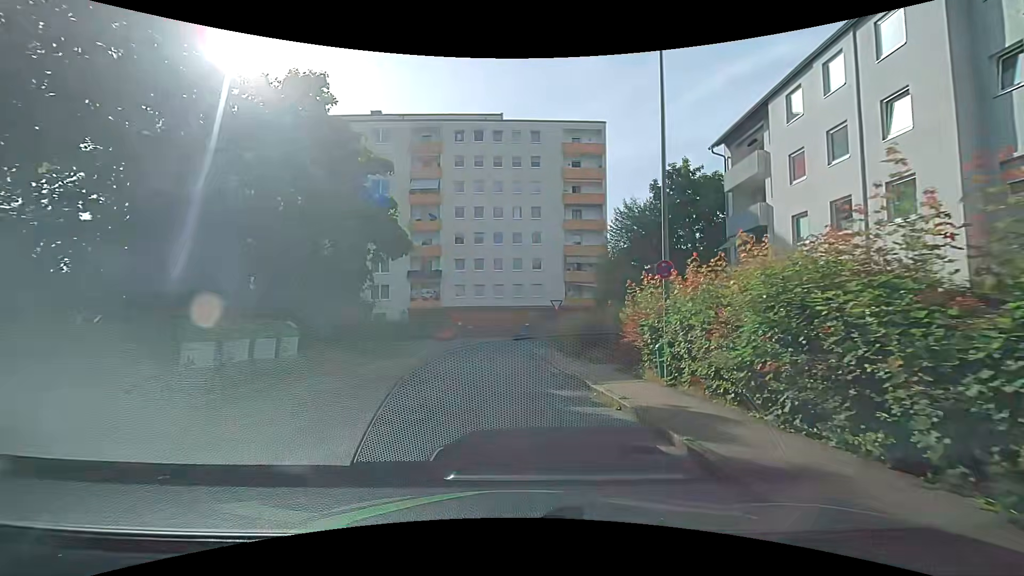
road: residential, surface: asphalt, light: Day
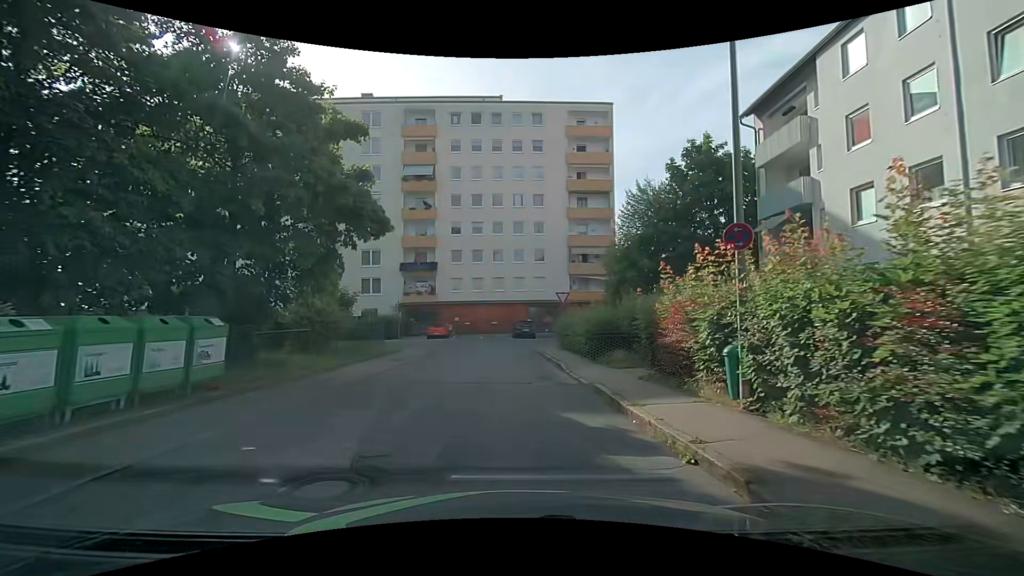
(0.0, +3.6) m; -1°
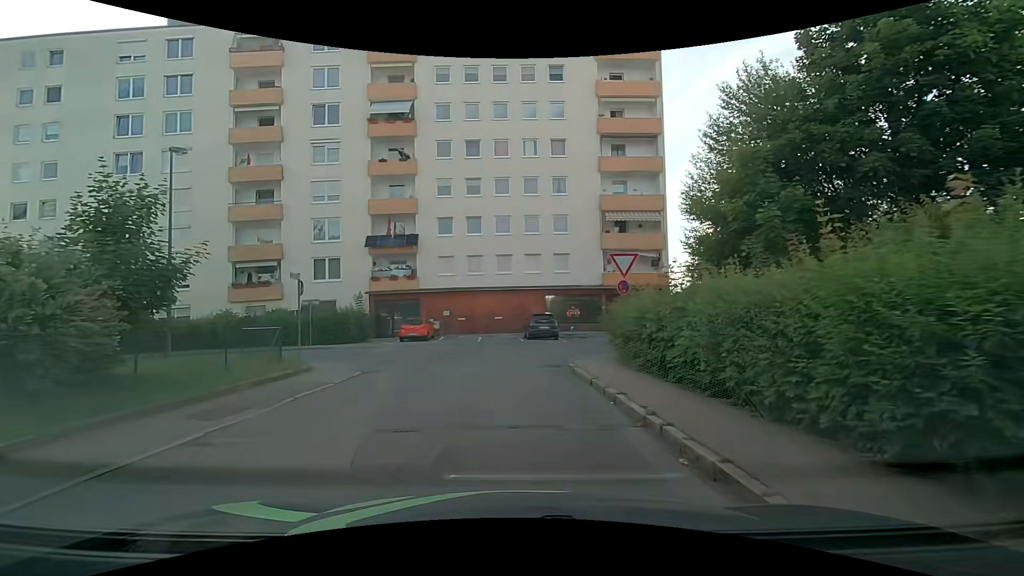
(-0.1, +13.7) m; -2°
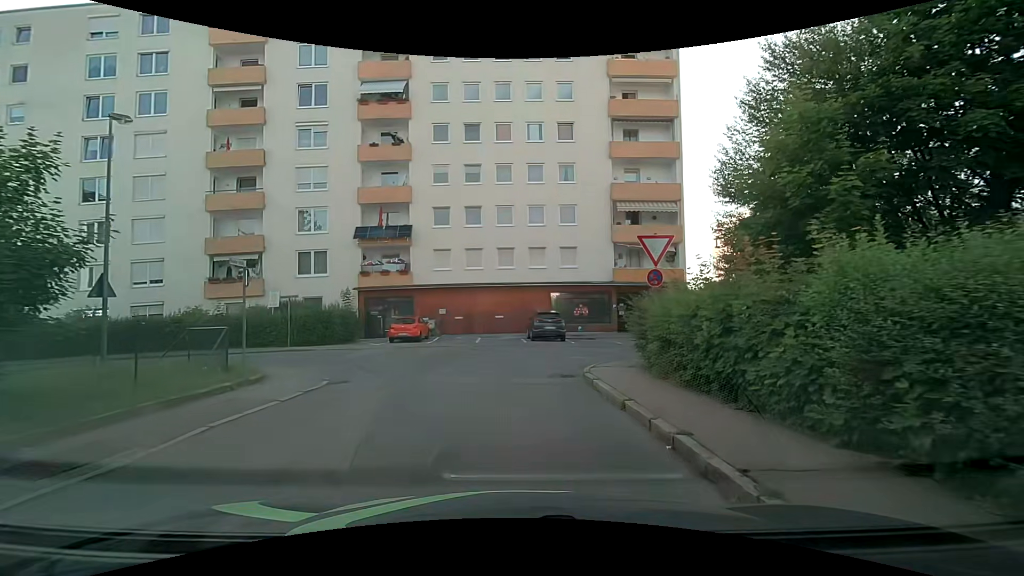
(0.0, +2.8) m; +1°
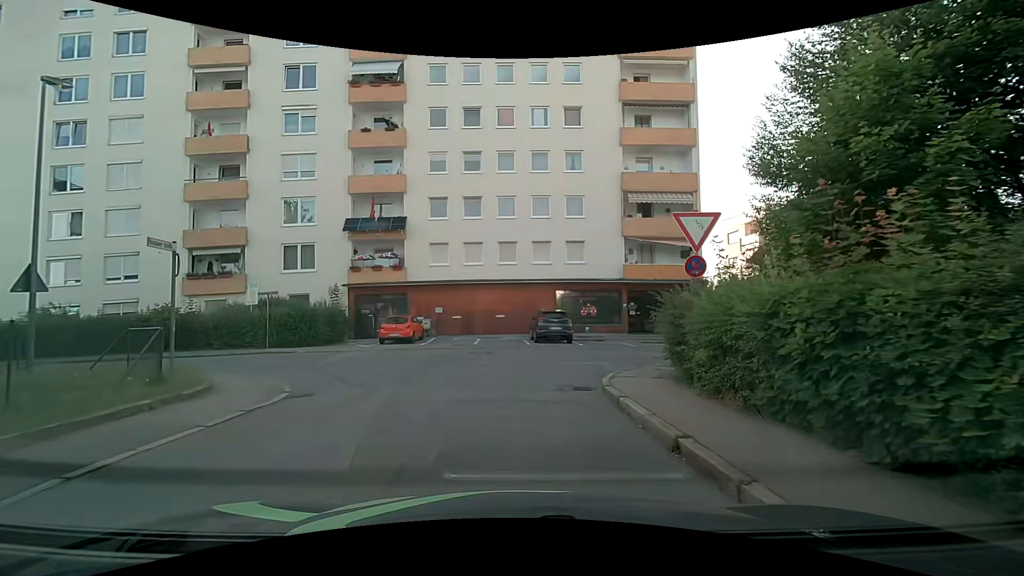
(0.0, +2.3) m; 0°
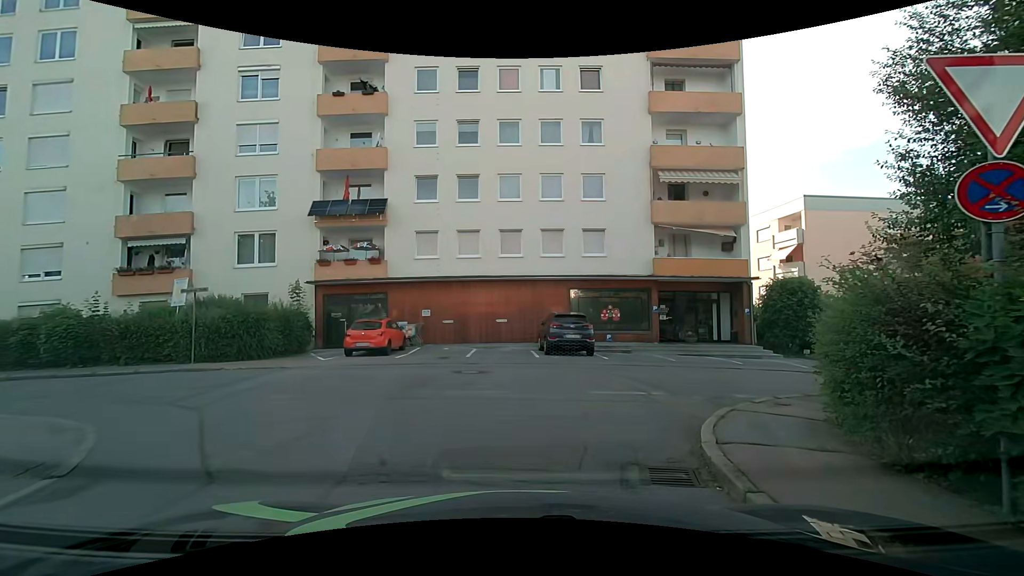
(-0.1, +5.3) m; -2°
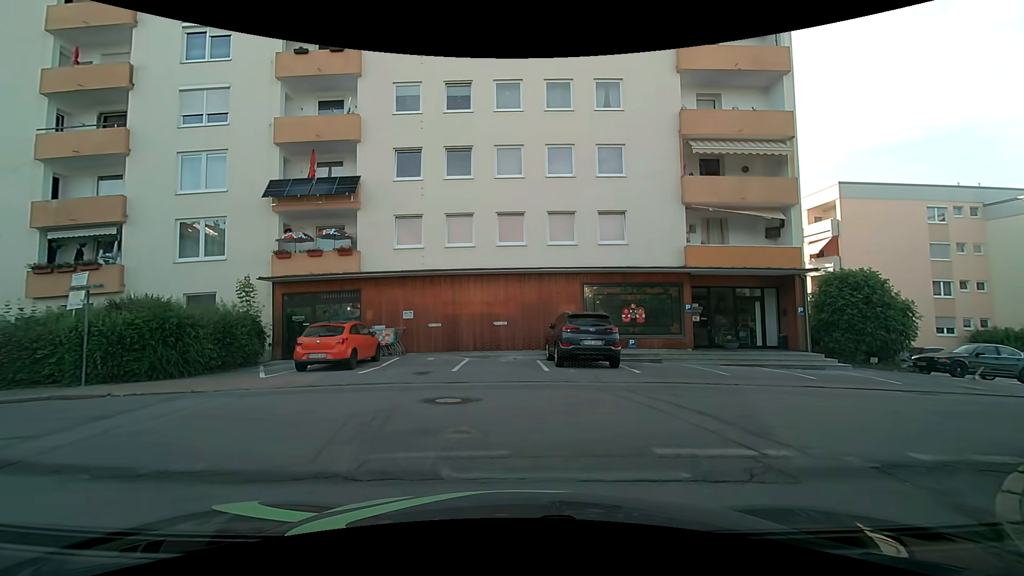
(+0.1, +4.3) m; 0°
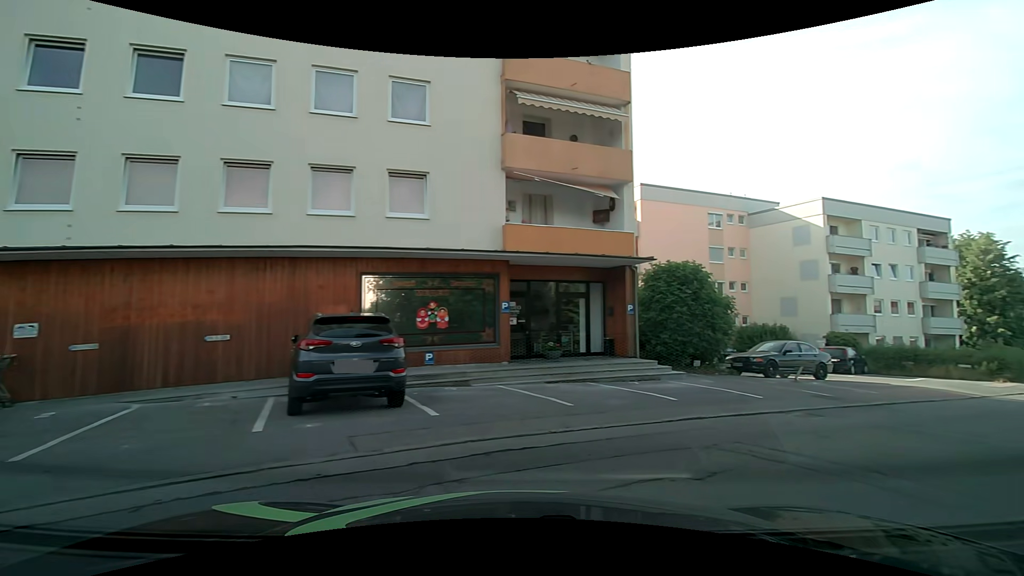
(+0.7, +6.2) m; +22°
